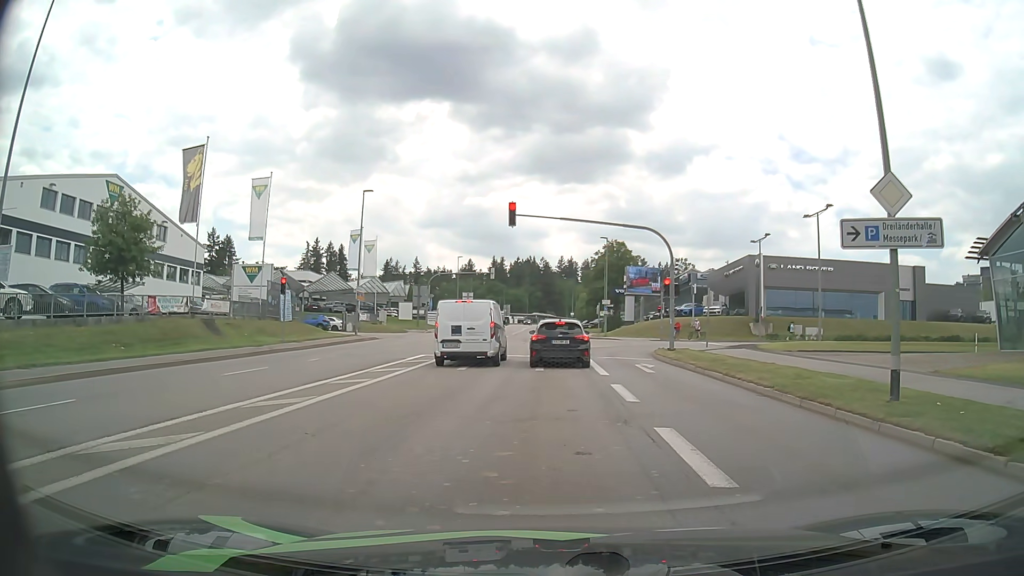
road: tertiary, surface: asphalt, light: Day
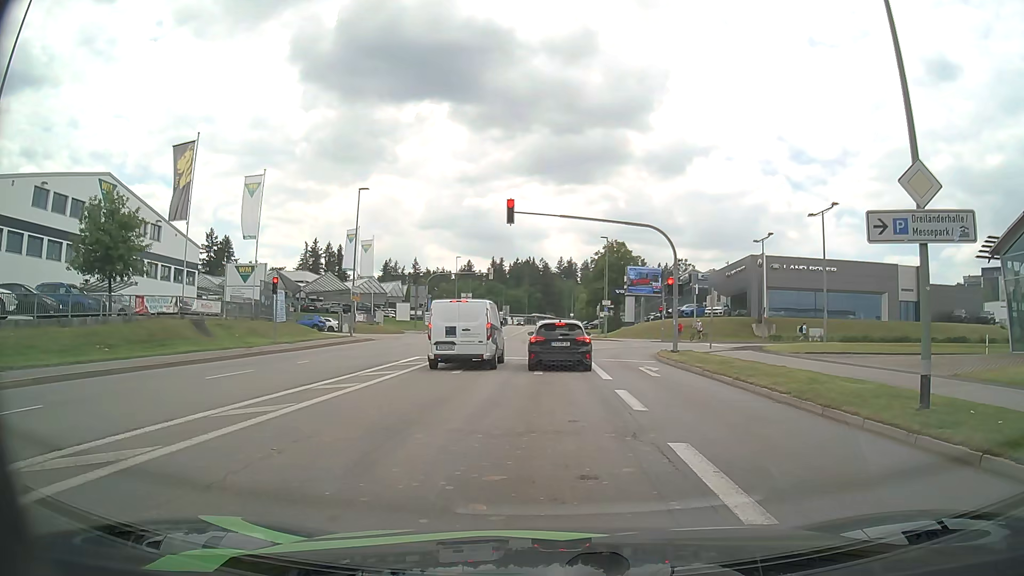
(0.0, +1.0) m; +1°
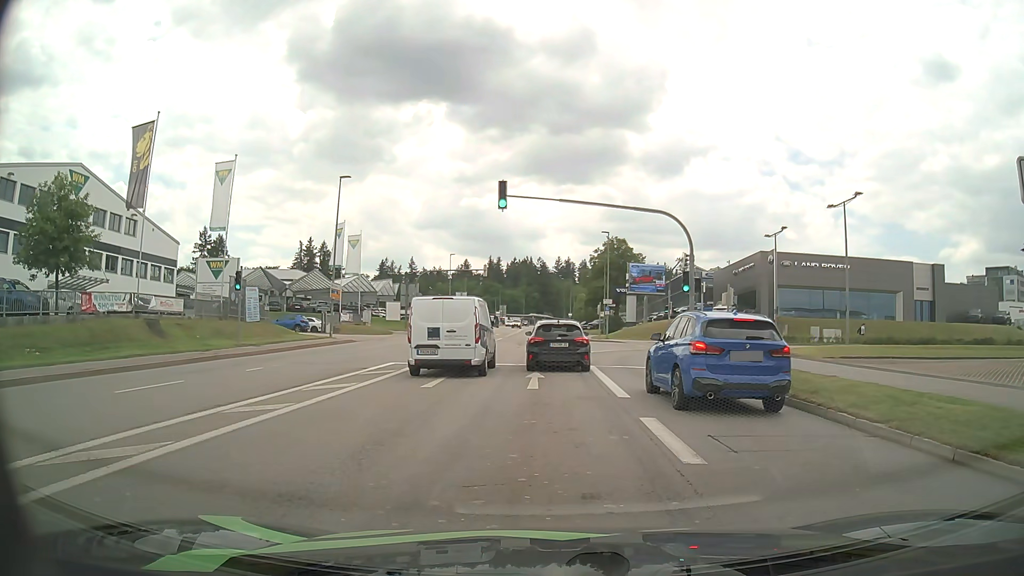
(-0.1, +4.0) m; -2°
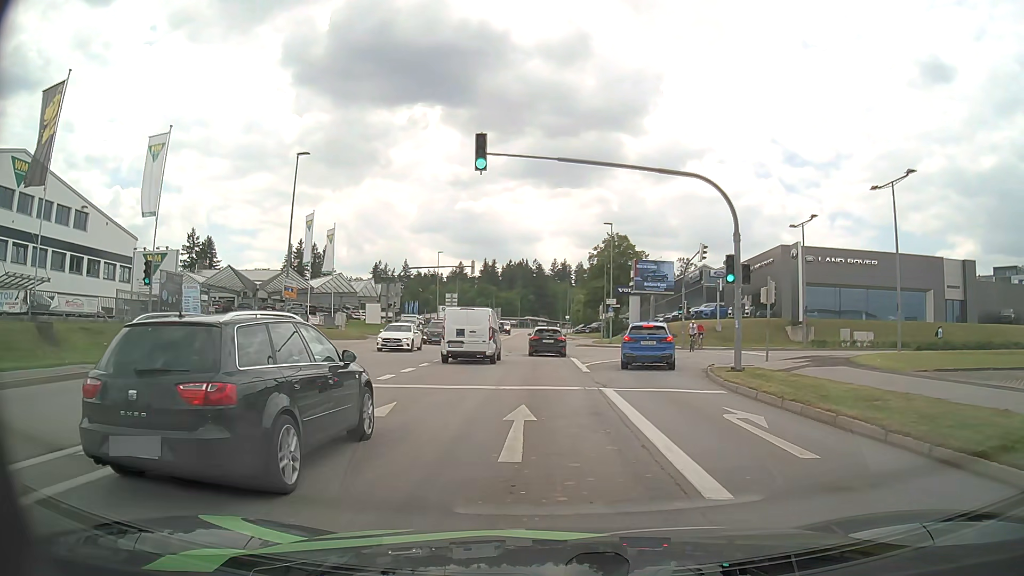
(+0.2, +7.6) m; +3°
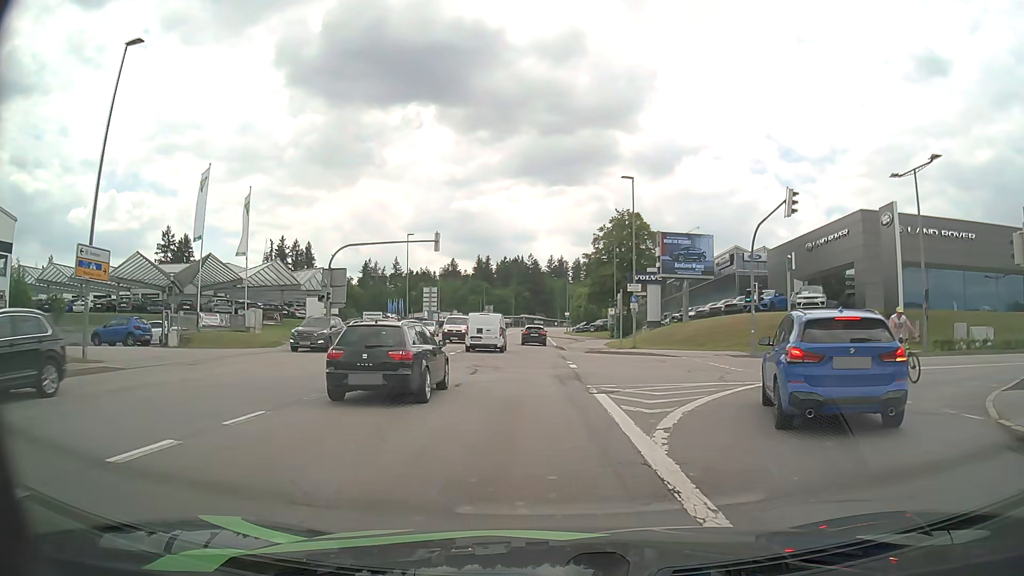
(-0.3, +17.6) m; -1°
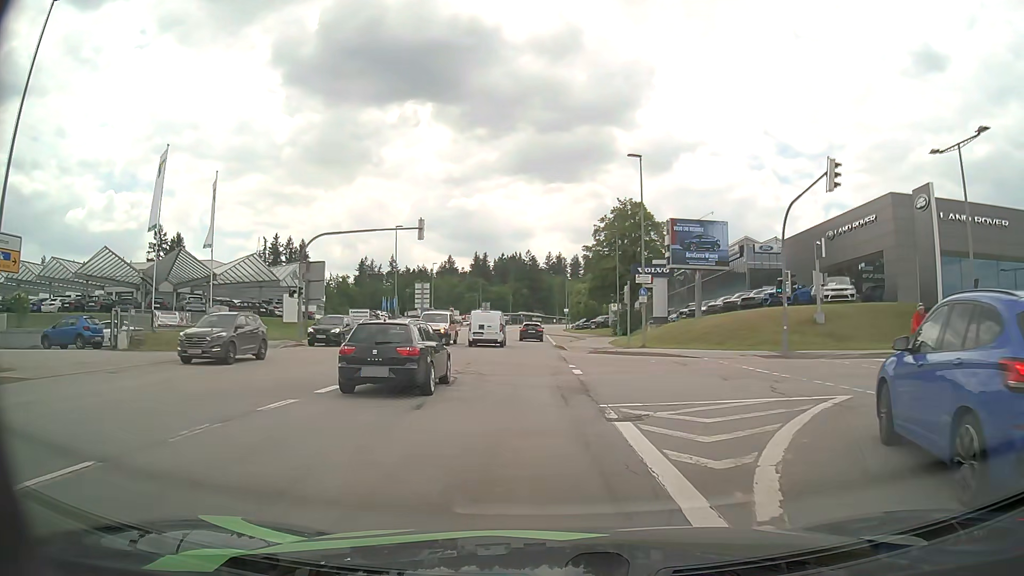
(0.0, +4.6) m; 0°
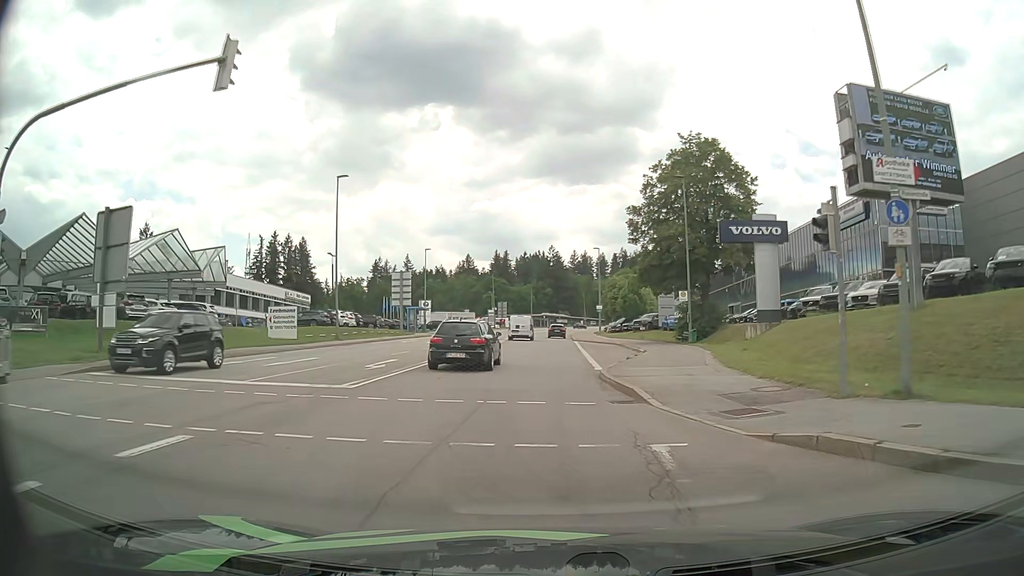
(-0.2, +25.0) m; -3°
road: secondary
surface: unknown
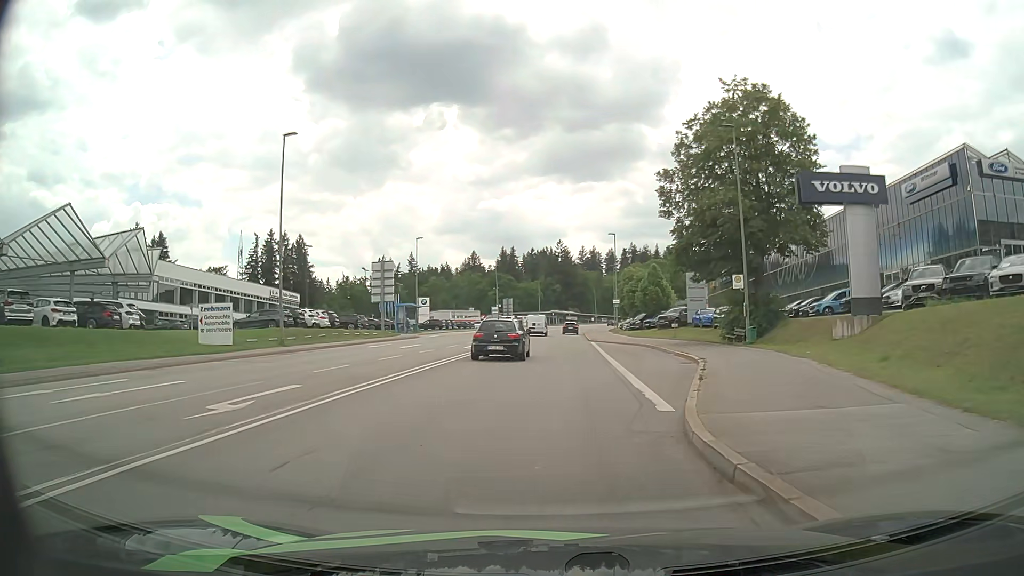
(0.0, +10.5) m; 0°
(0, +10) (0, +20) (0, +30) (+1, +40) (+1, +50) (+1, +60) (+2, +70) (+2, +80) (+3, +90) (+3, +100) m
